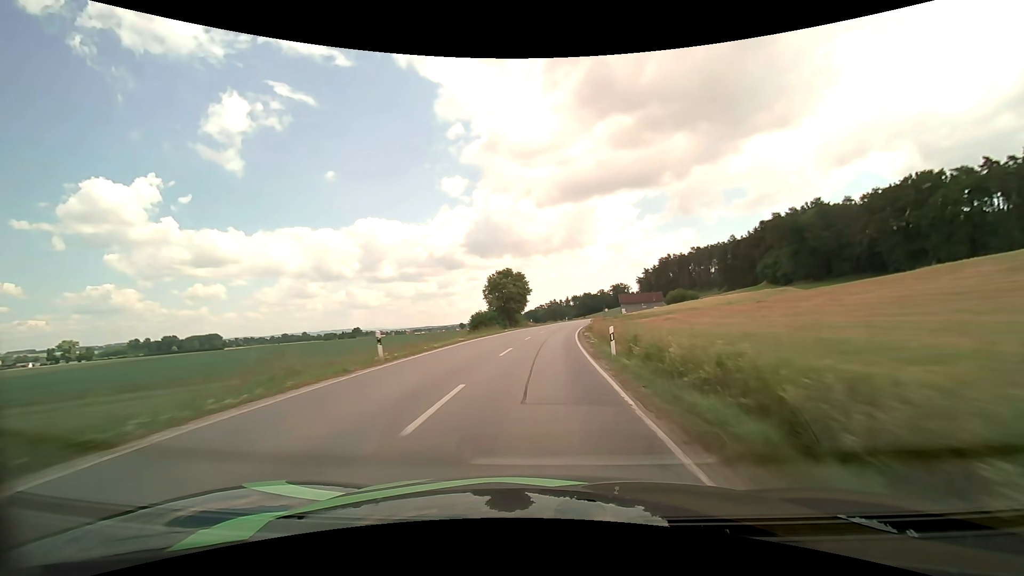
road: secondary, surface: asphalt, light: Day
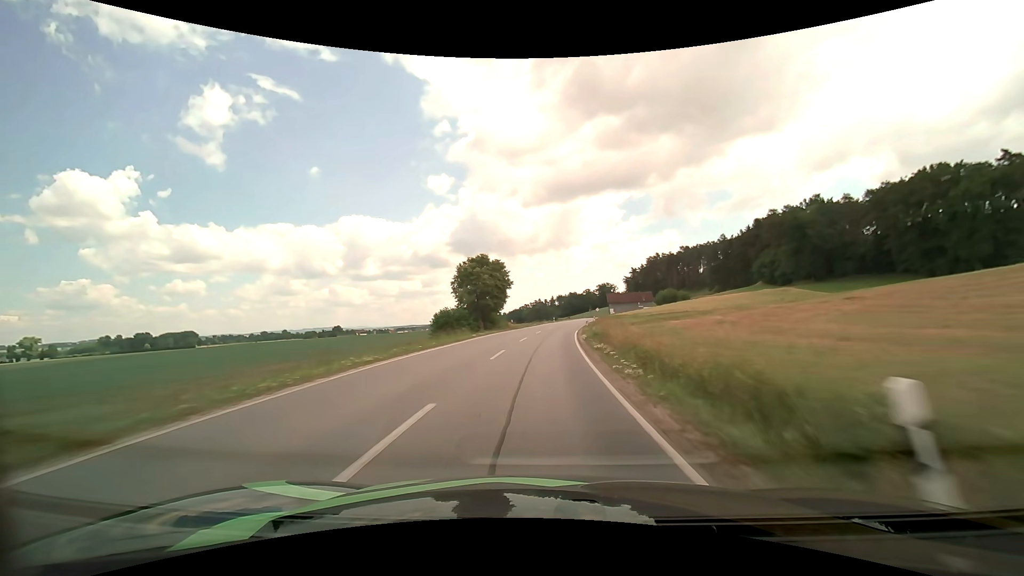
(+0.2, +13.4) m; +1°
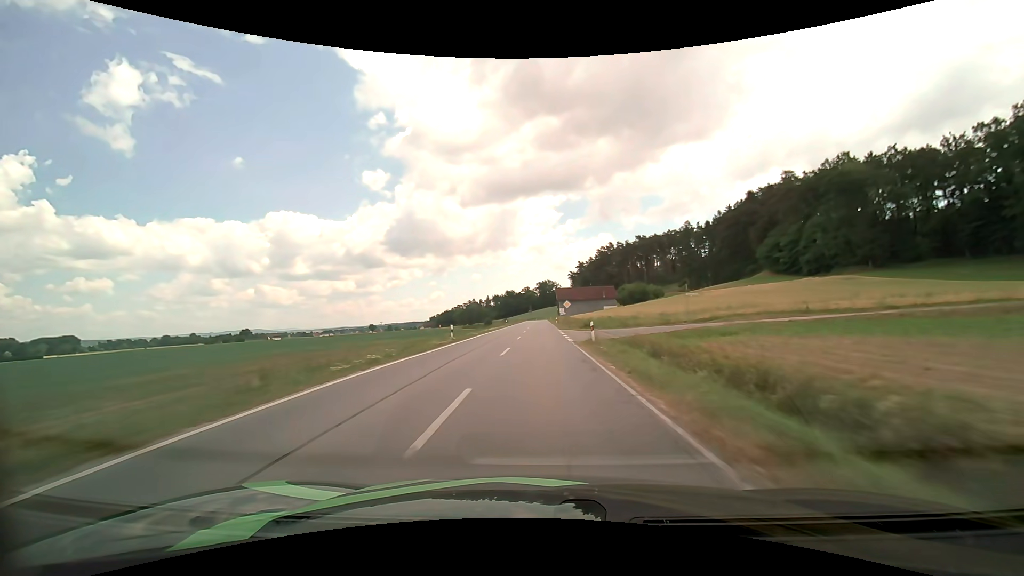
(+4.8, +66.4) m; +8°
(0, +10) (0, +20) (0, +30) (0, +40) (0, +50) (0, +60) (0, +70) (0, +80) (0, +90) (0, +100) m
